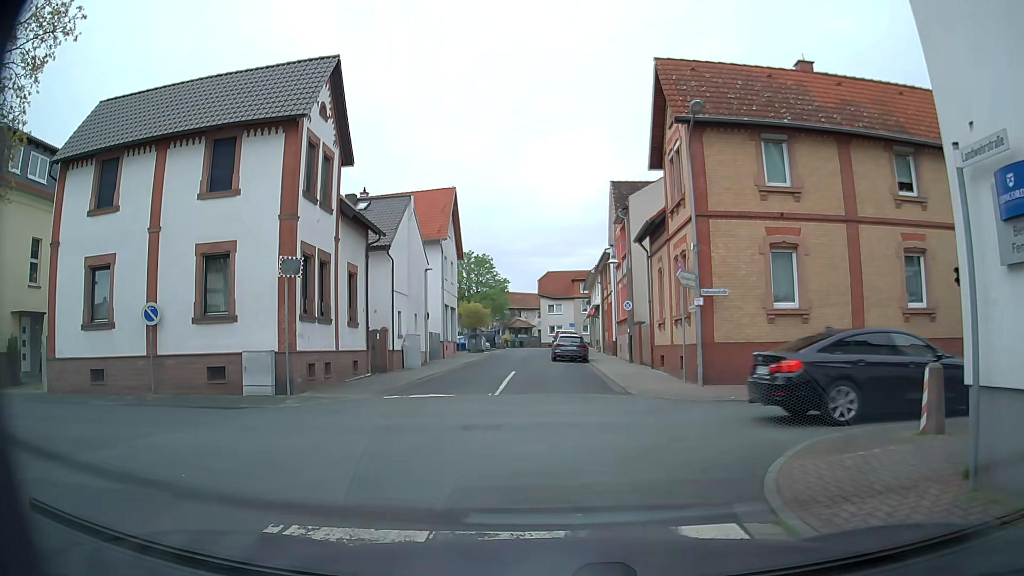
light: Day
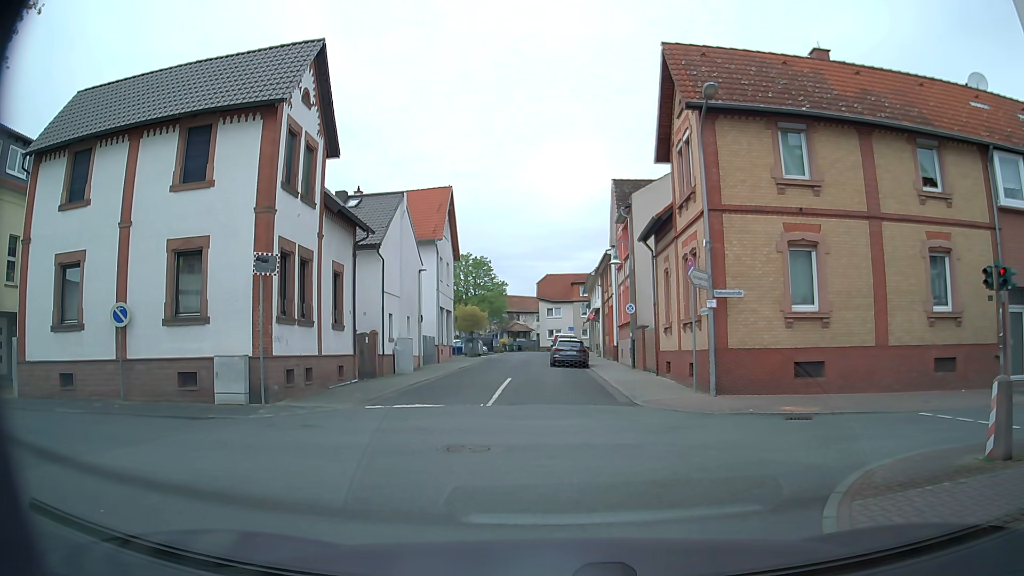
(0.0, +1.4) m; -2°
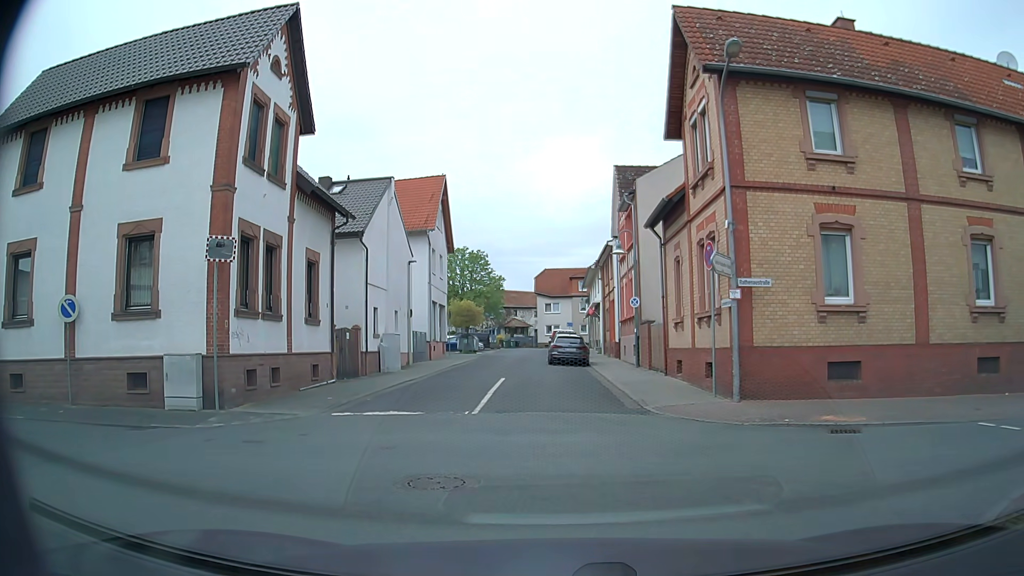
(0.0, +2.2) m; 0°
